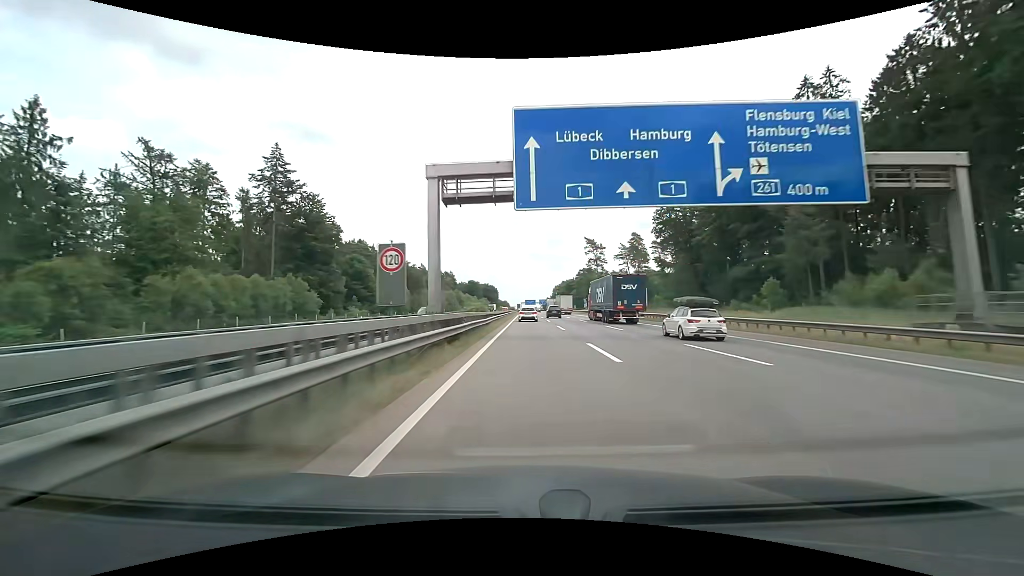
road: motorway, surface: concrete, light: Day
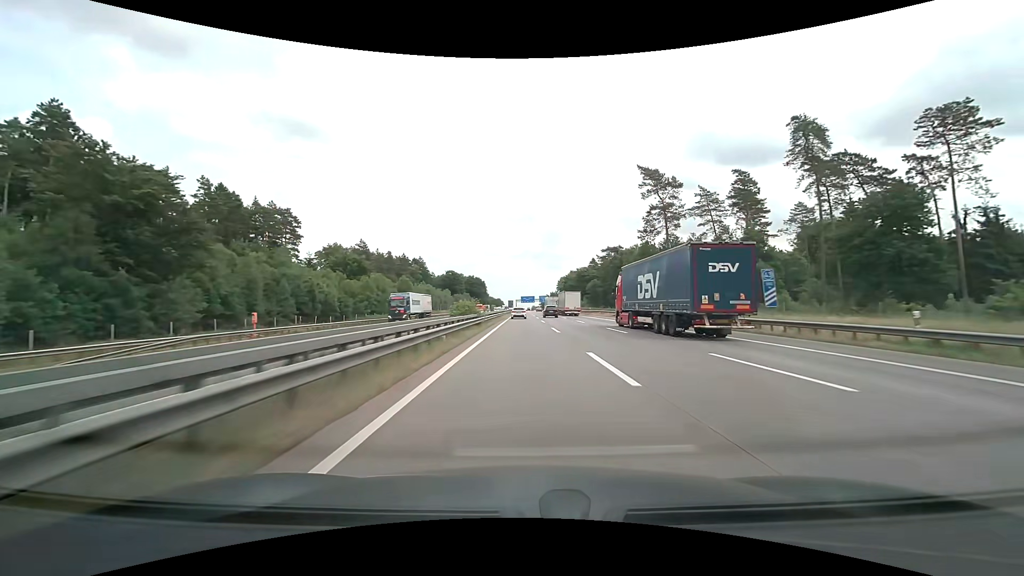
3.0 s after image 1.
(+0.5, +93.9) m; 0°
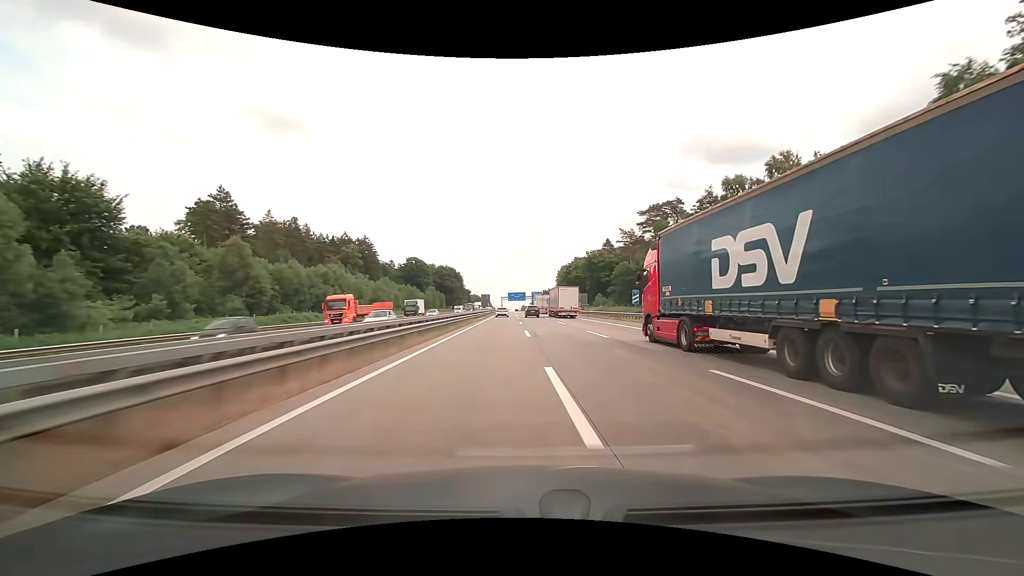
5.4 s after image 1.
(+0.6, +75.8) m; +1°
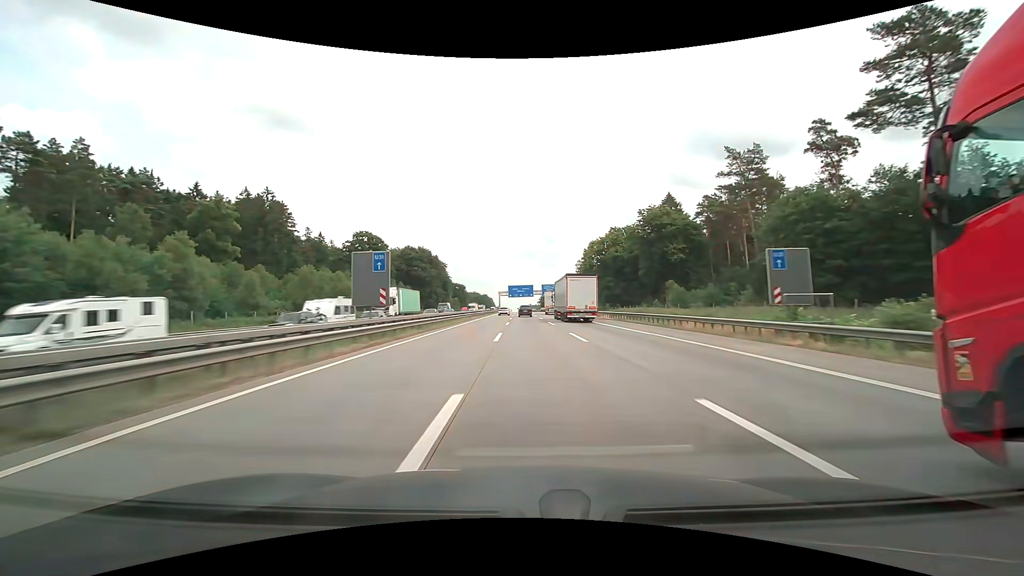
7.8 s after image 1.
(-0.4, +75.5) m; -1°
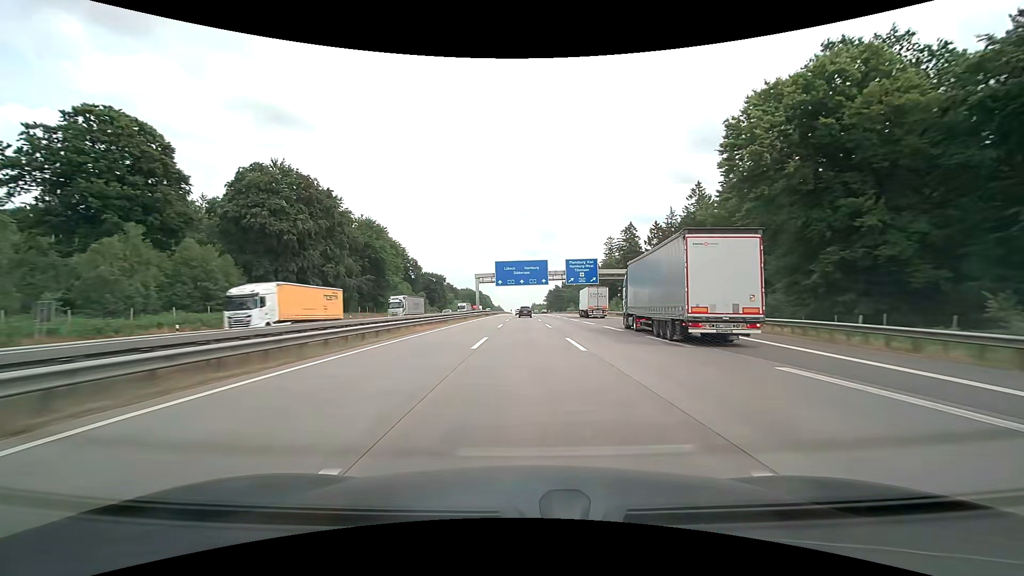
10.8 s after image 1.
(-0.5, +93.4) m; 0°
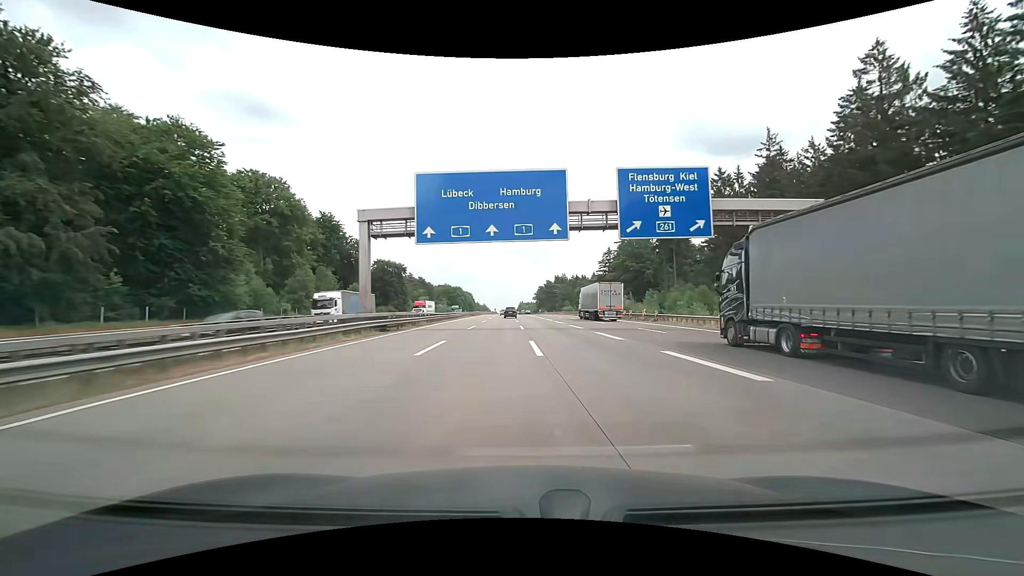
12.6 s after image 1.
(+0.7, +55.9) m; +2°
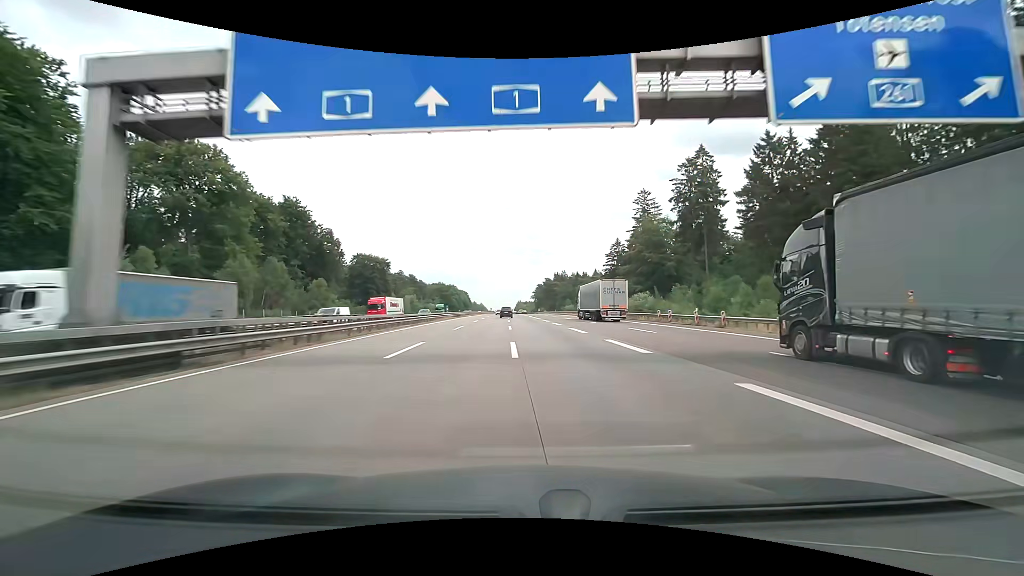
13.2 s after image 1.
(+0.1, +18.8) m; 0°
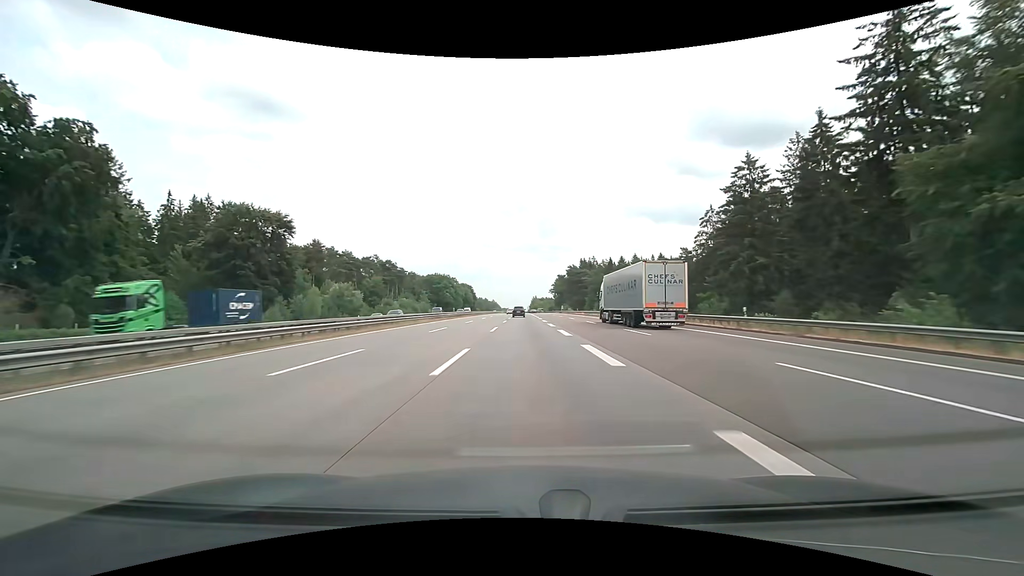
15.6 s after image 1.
(-0.9, +75.5) m; -2°
(0, +10) (0, +20) (0, +30) (0, +40) (0, +50) (0, +60) (0, +70) (0, +80) (0, +90) (-1, +100) m
